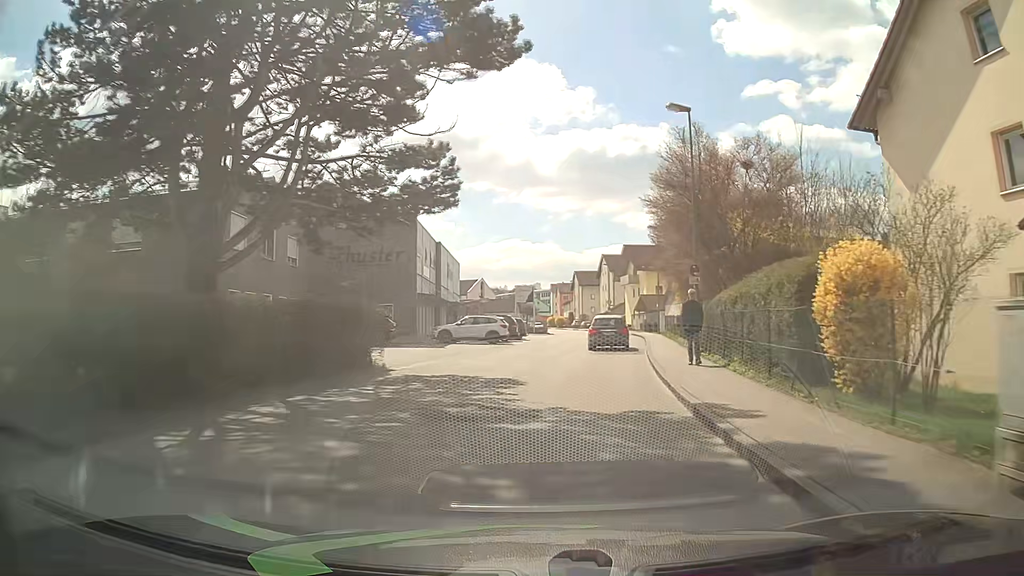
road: unclassified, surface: asphalt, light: Day
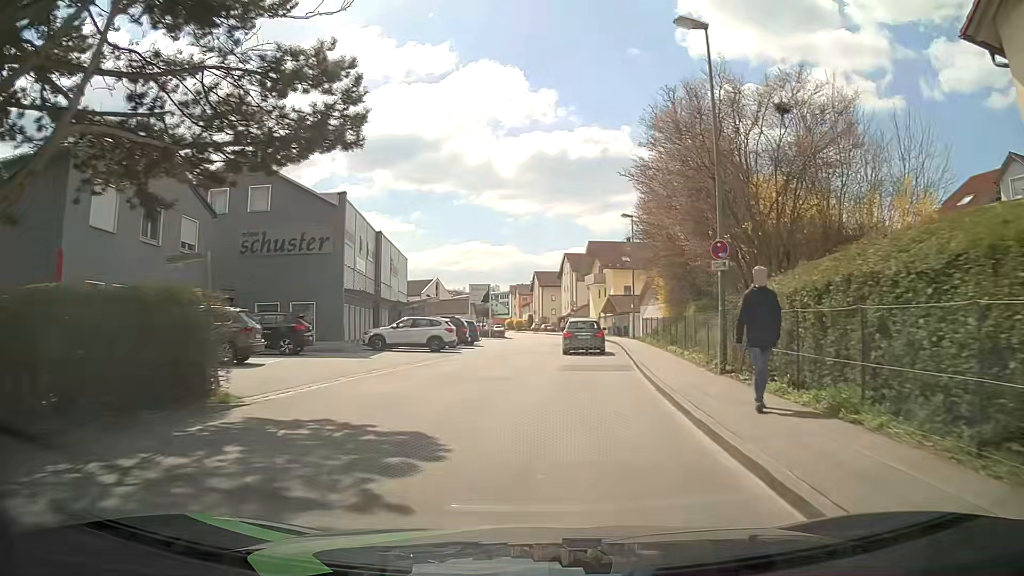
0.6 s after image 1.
(+0.2, +7.1) m; +4°
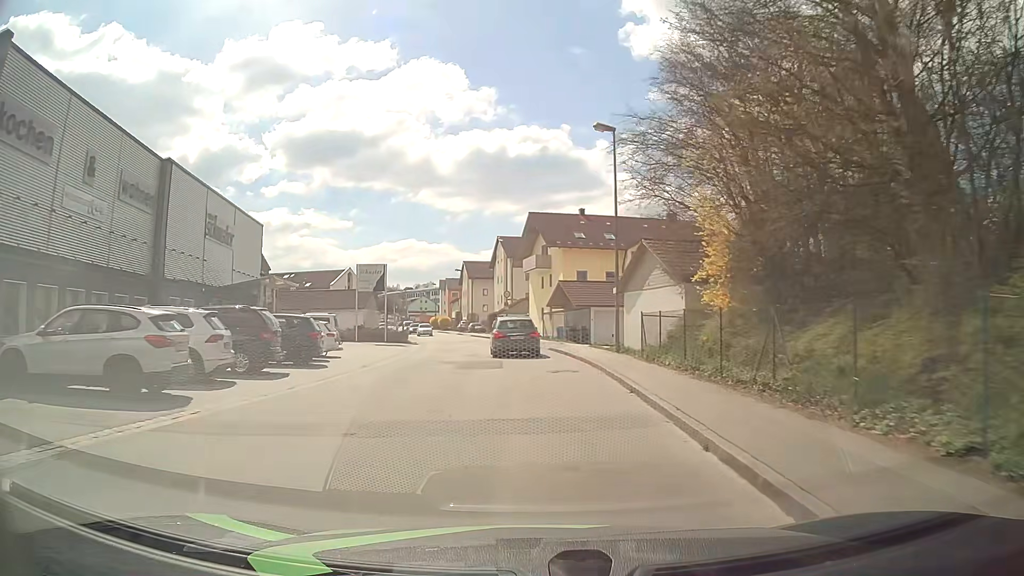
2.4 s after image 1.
(+1.1, +20.5) m; +6°
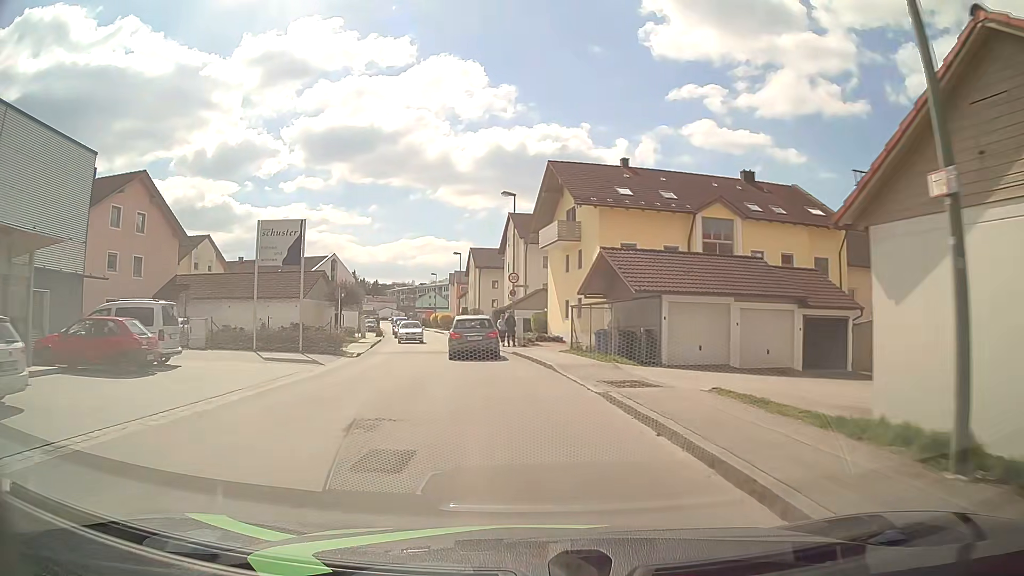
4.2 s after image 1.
(0.0, +19.1) m; -2°
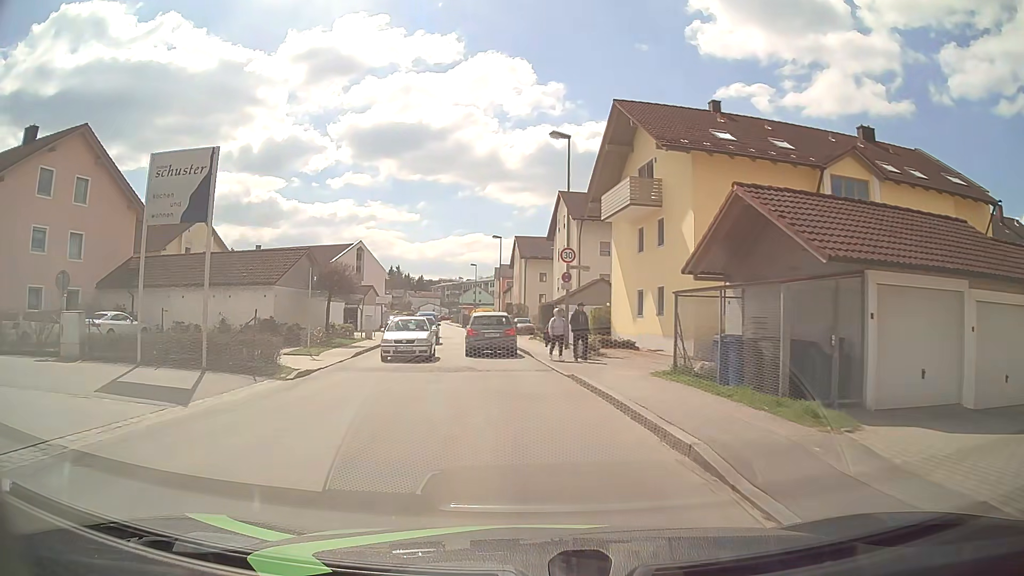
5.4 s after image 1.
(-0.2, +11.5) m; -3°
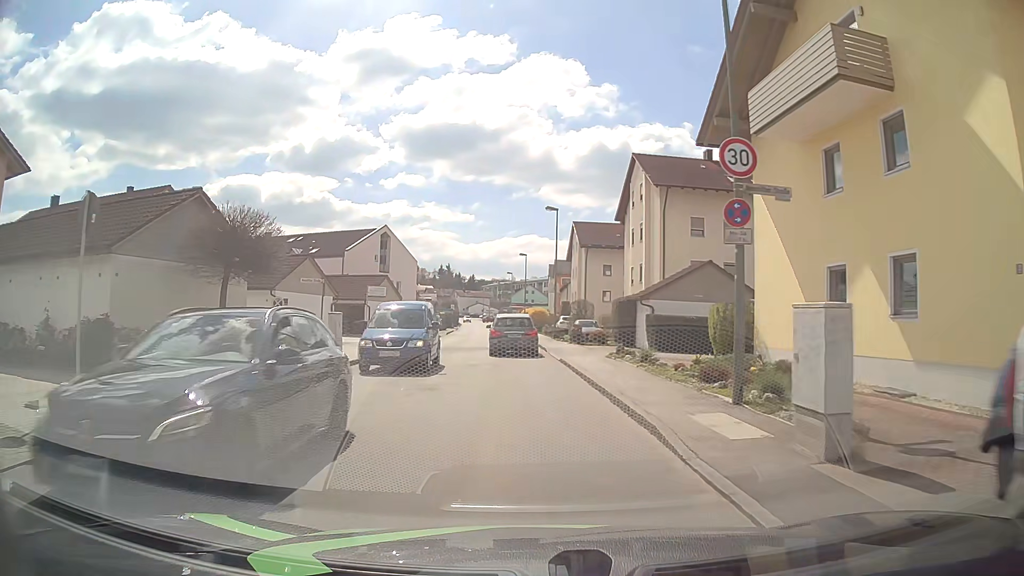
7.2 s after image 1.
(-0.6, +15.5) m; -4°
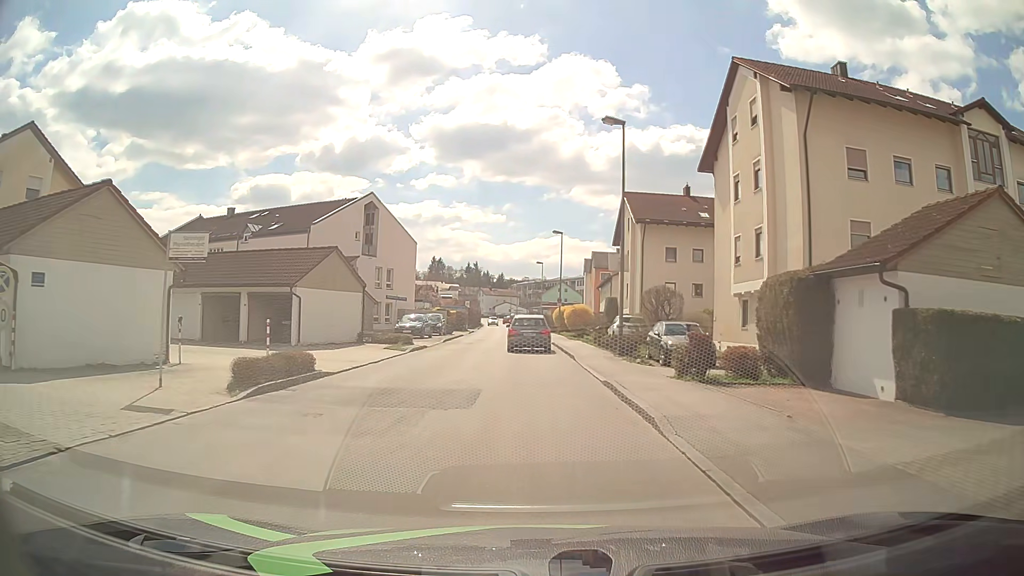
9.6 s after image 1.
(-0.7, +19.2) m; -4°
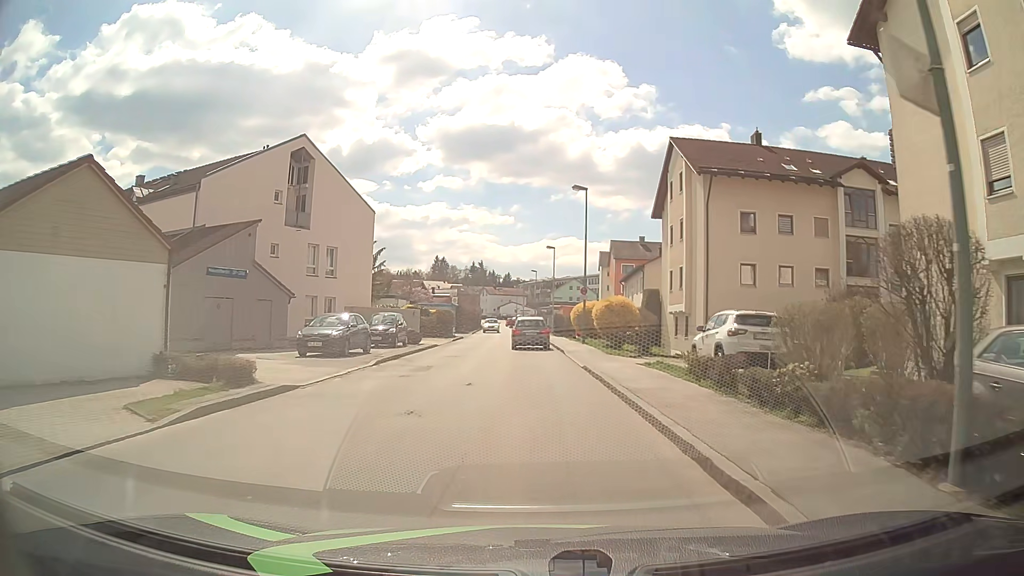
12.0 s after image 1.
(+0.3, +18.3) m; 0°
(0, +10) (0, +20) (0, +30) (-1, +40) (-1, +50) (-1, +60) (-1, +70) (-2, +80) (-2, +90) (-3, +100) m
